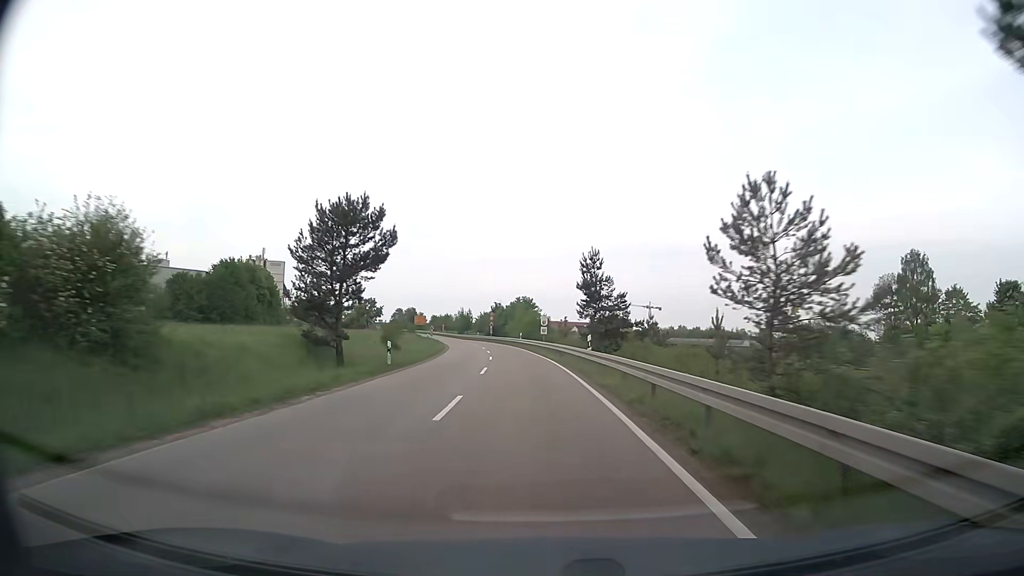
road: secondary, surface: asphalt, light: Day
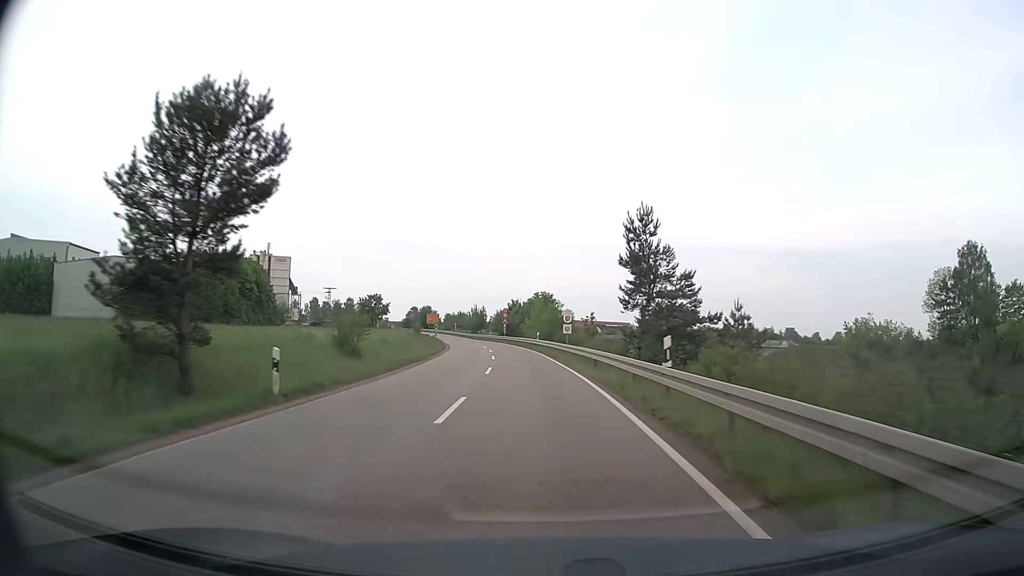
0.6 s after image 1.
(-0.2, +12.5) m; -2°
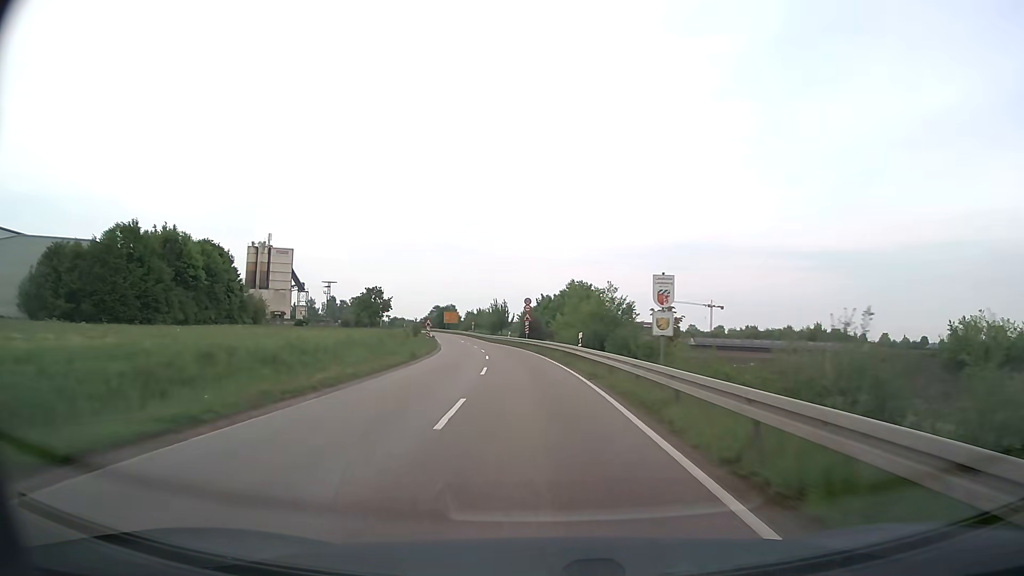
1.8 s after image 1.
(-0.7, +24.8) m; -3°
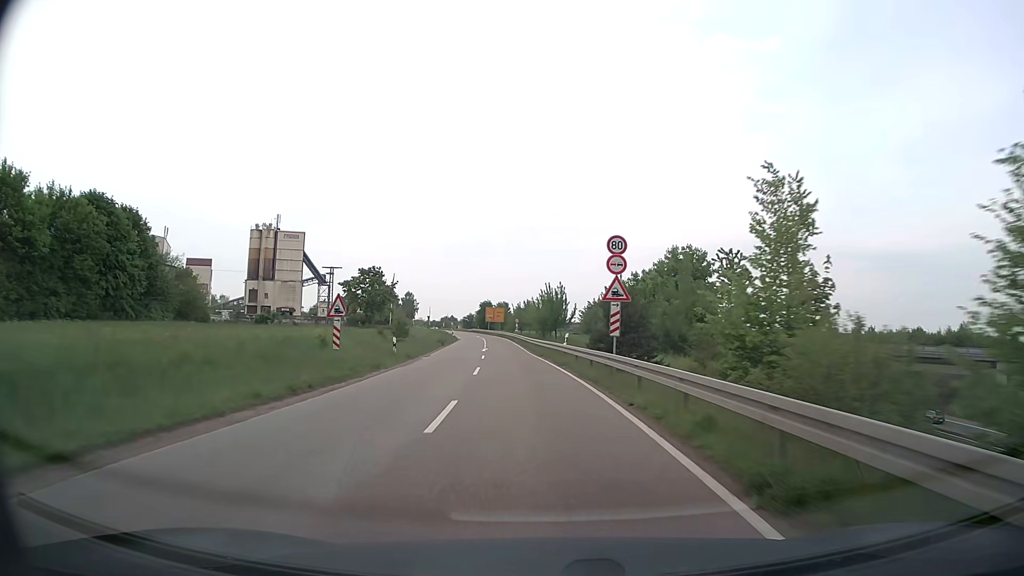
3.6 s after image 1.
(-1.7, +36.6) m; -5°
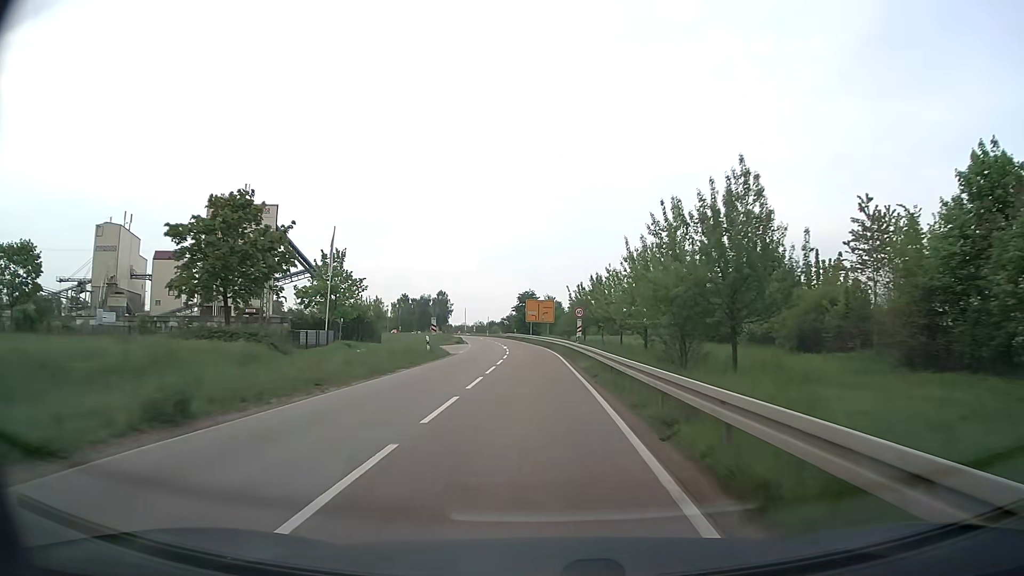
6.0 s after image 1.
(-2.3, +47.2) m; -5°
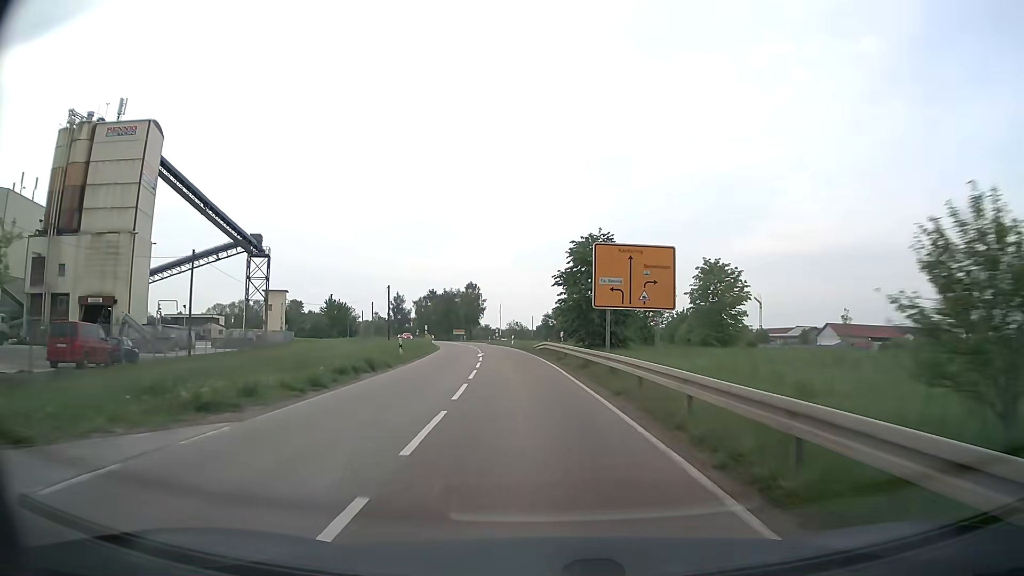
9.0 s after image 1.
(-2.0, +57.1) m; -5°
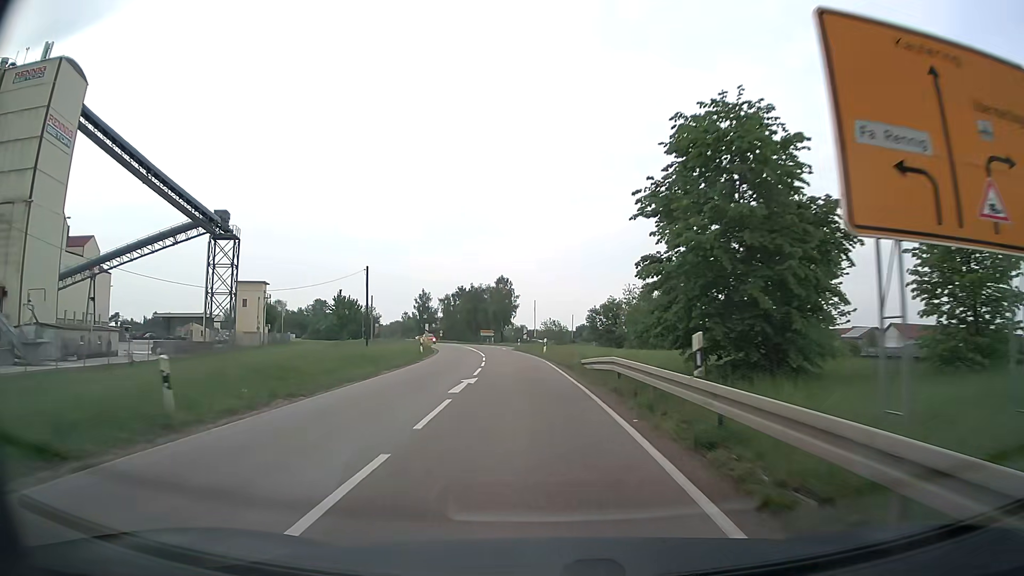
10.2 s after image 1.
(-0.6, +22.1) m; -3°
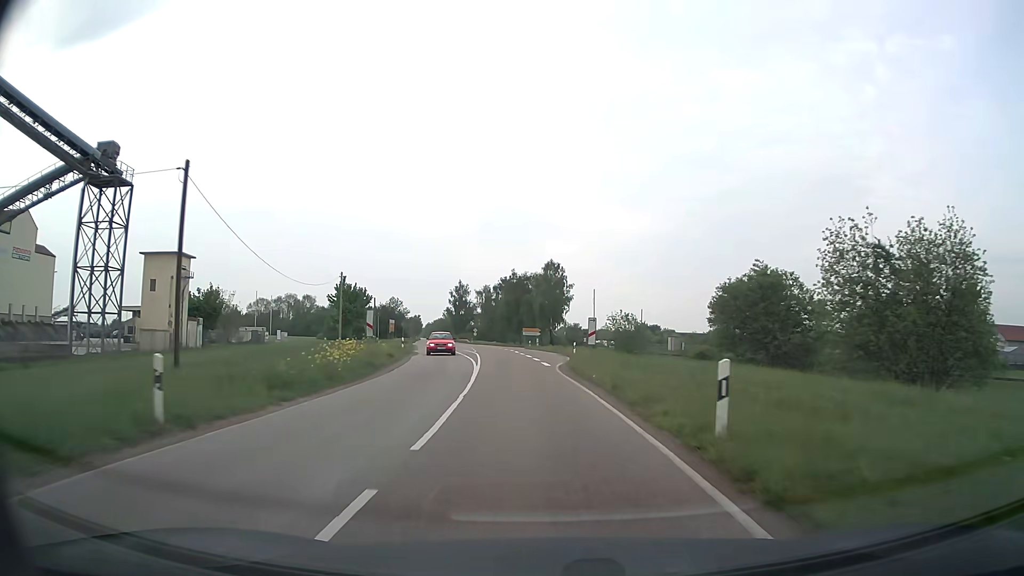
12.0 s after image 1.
(-1.3, +31.9) m; -4°
(0, +10) (0, +20) (-1, +30) (-2, +40) (-3, +50) (-4, +60) (-6, +70) (-7, +80) (-9, +89) (-11, +99) m
